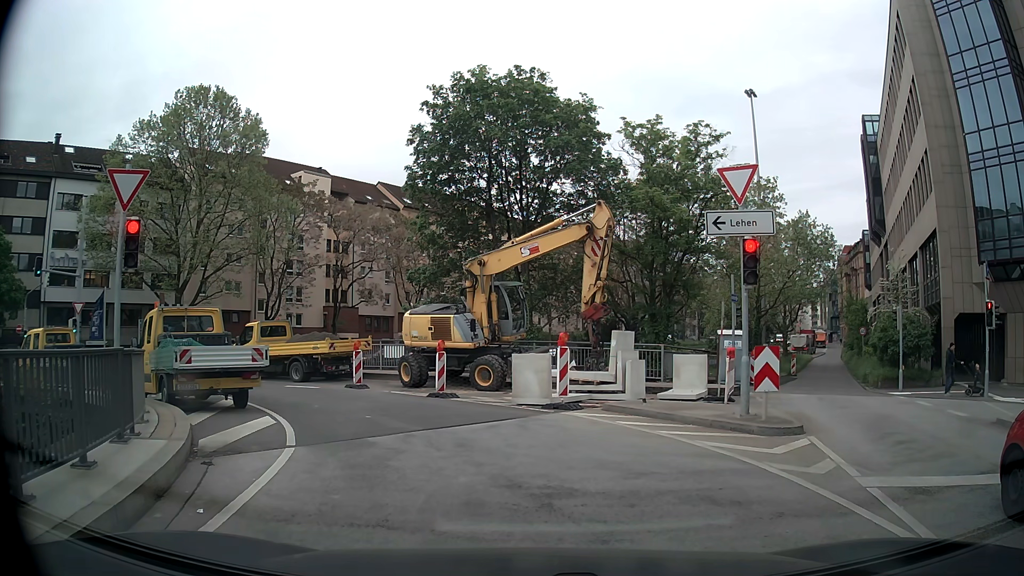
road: primary_link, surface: asphalt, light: Day
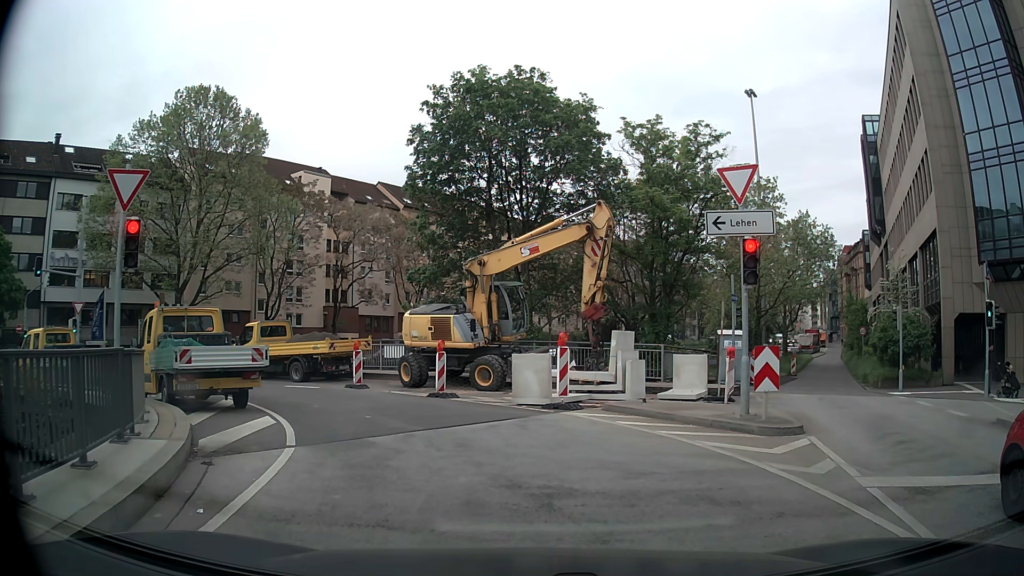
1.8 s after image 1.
(0.0, 0.0) m; 0°
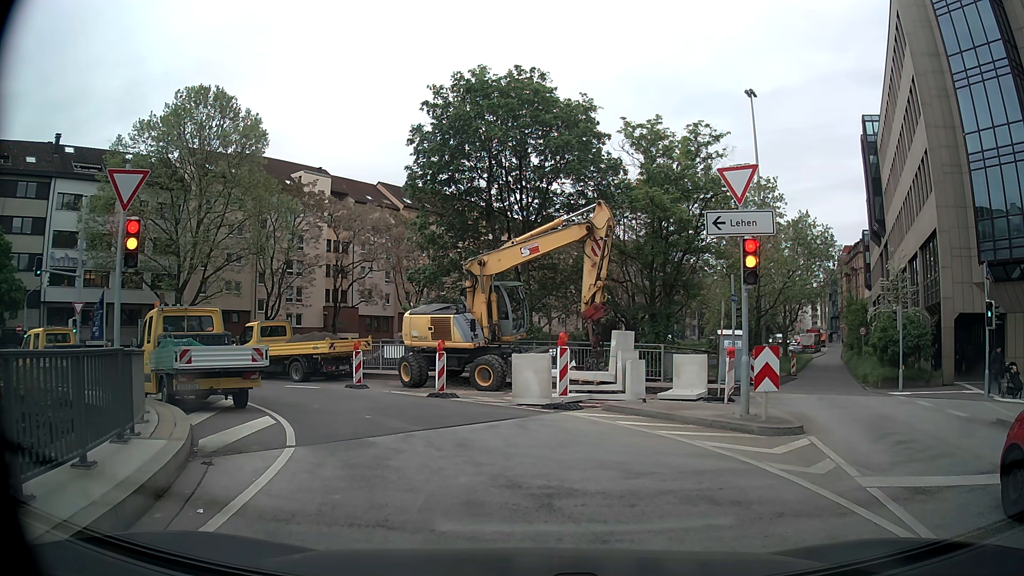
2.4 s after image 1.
(0.0, 0.0) m; 0°
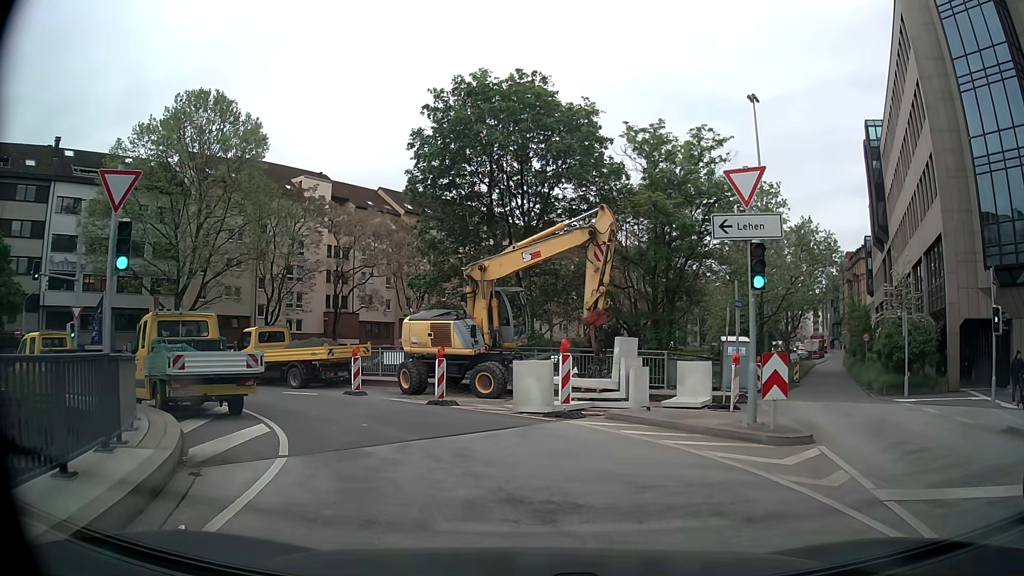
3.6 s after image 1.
(0.0, +0.4) m; -1°
